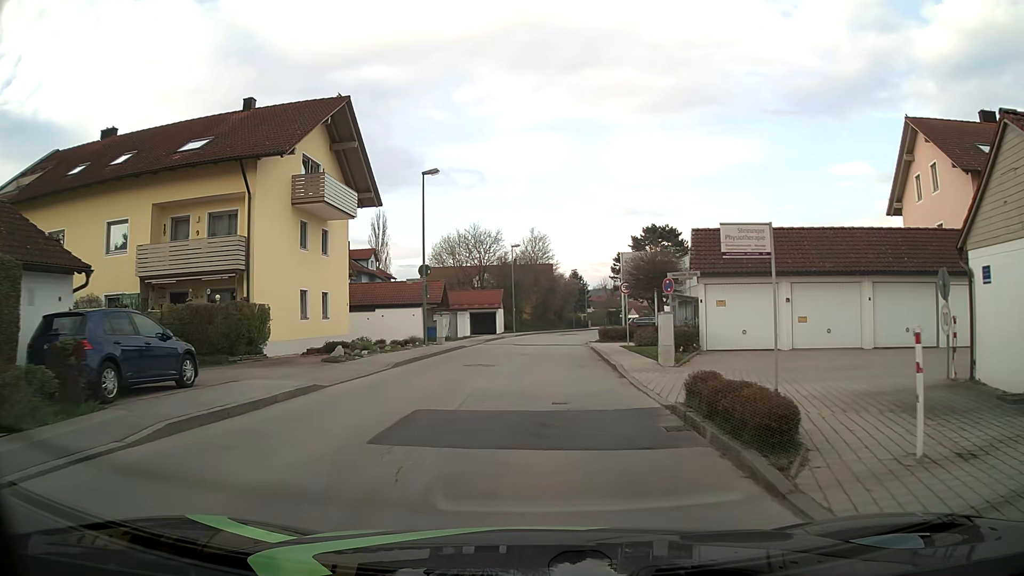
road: unclassified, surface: asphalt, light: Day
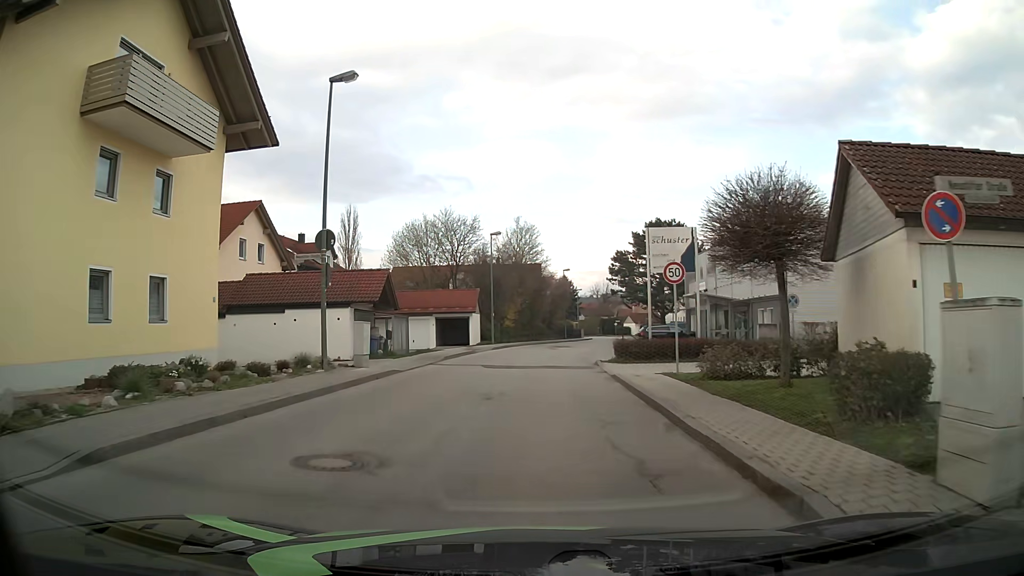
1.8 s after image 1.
(+0.2, +13.5) m; +1°
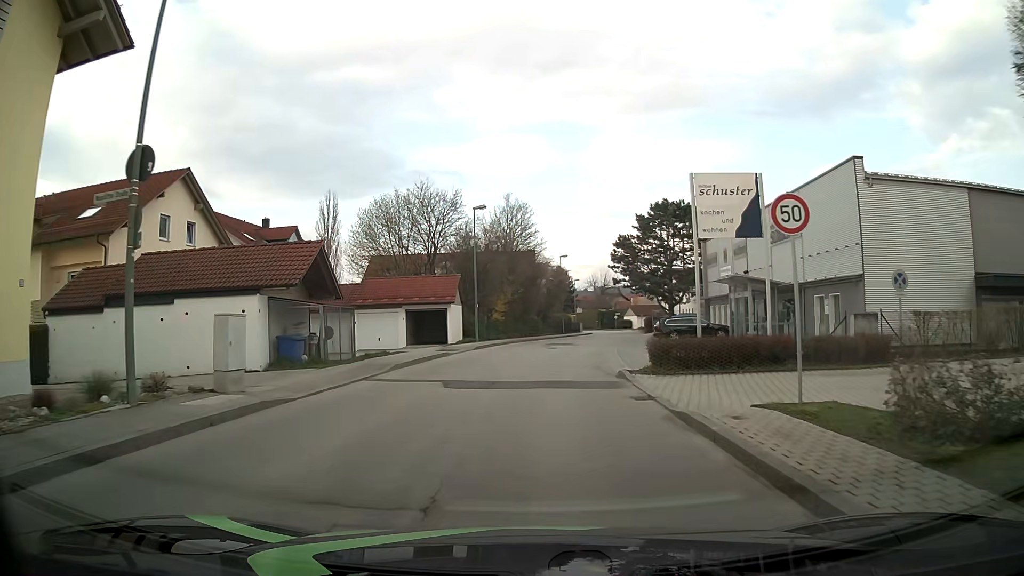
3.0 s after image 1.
(+0.1, +9.0) m; 0°
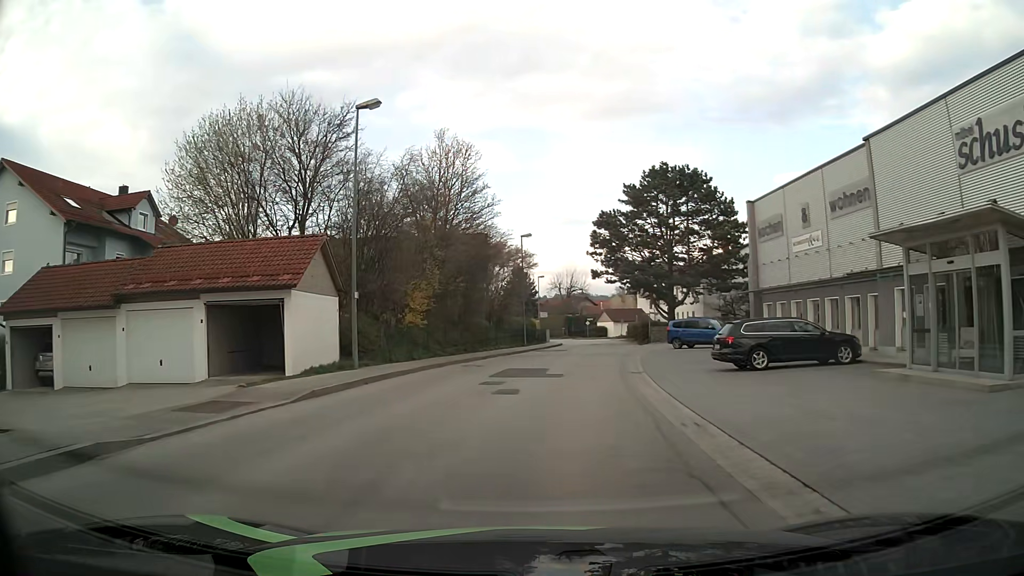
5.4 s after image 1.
(+0.6, +21.0) m; +3°
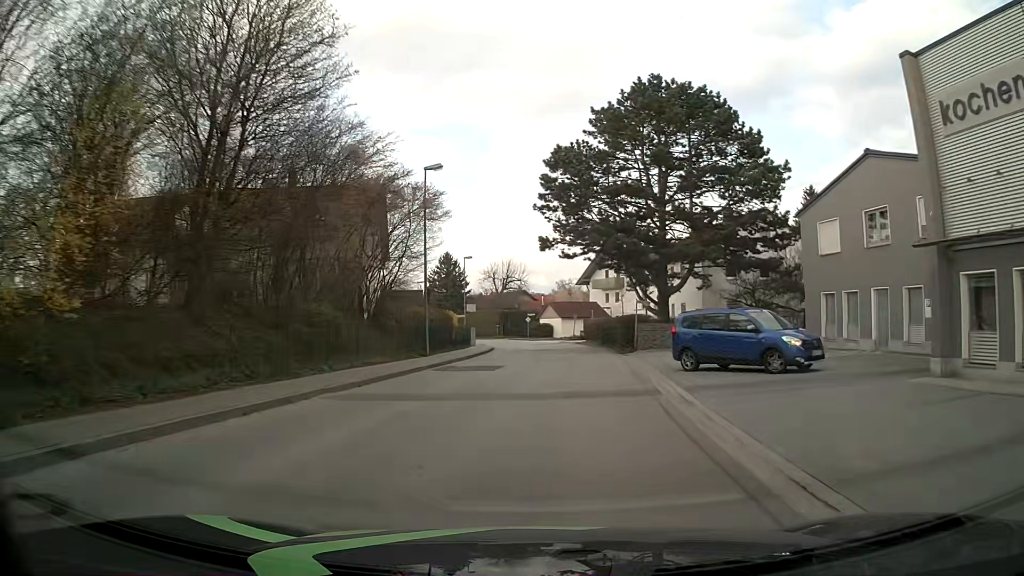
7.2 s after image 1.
(+1.1, +20.9) m; +5°
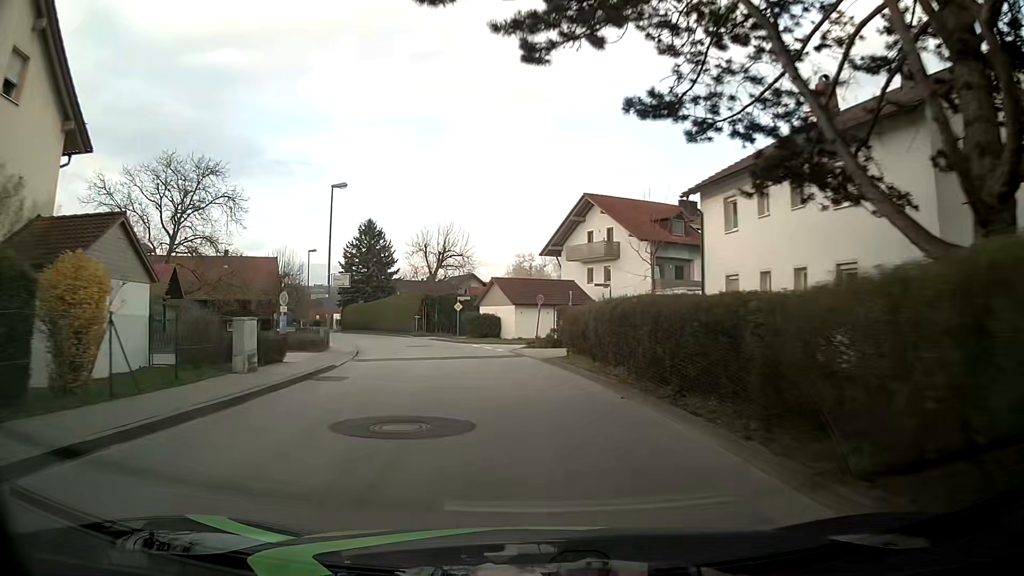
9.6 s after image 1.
(+1.7, +31.1) m; +4°
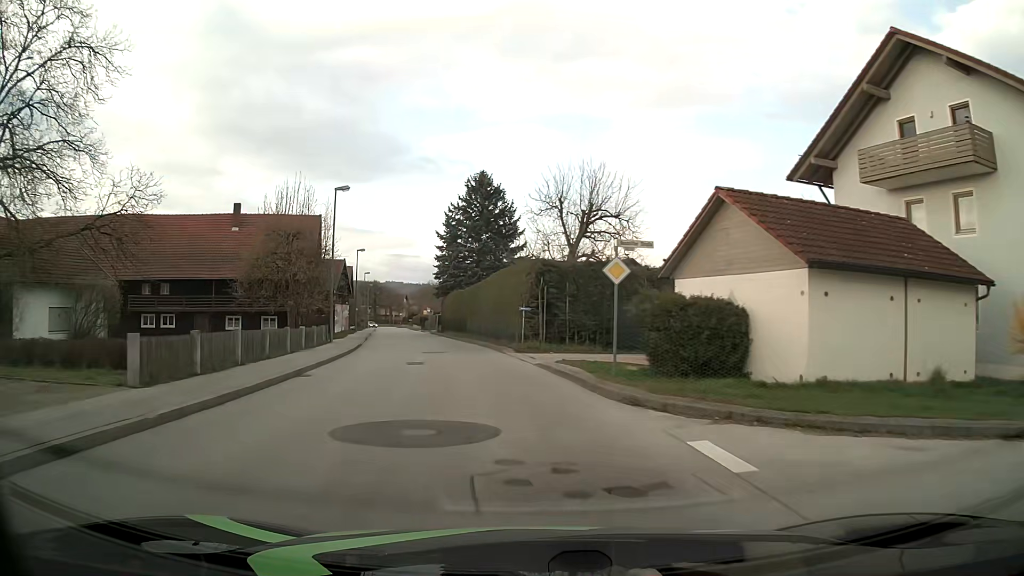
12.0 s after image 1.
(-2.8, +30.3) m; -12°
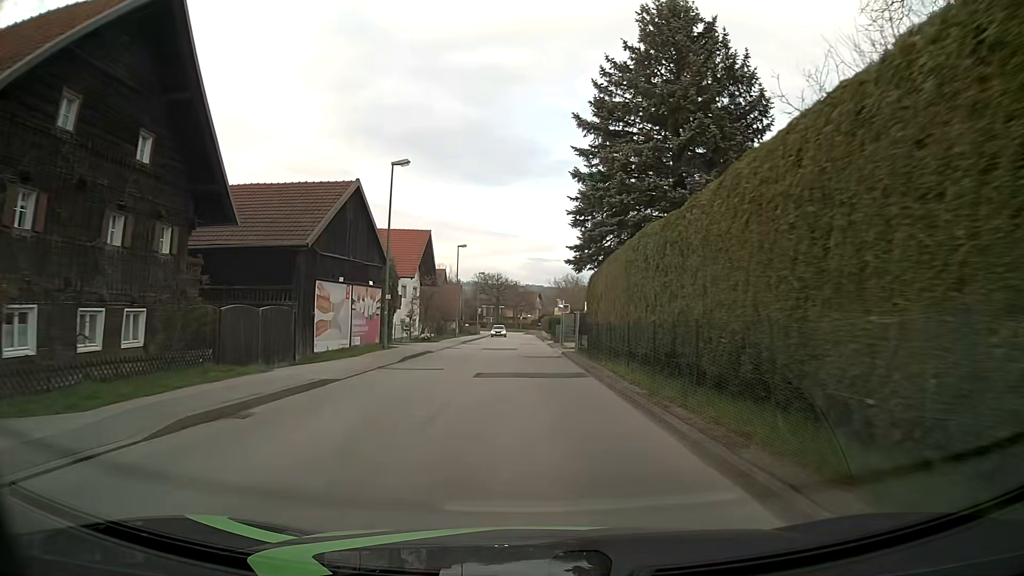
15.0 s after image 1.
(-5.1, +37.8) m; -12°
(0, +10) (0, +20) (-1, +30) (-1, +40) (-1, +50) (-1, +60) (-1, +70) (-1, +80) (-2, +90) (-2, +100) m
